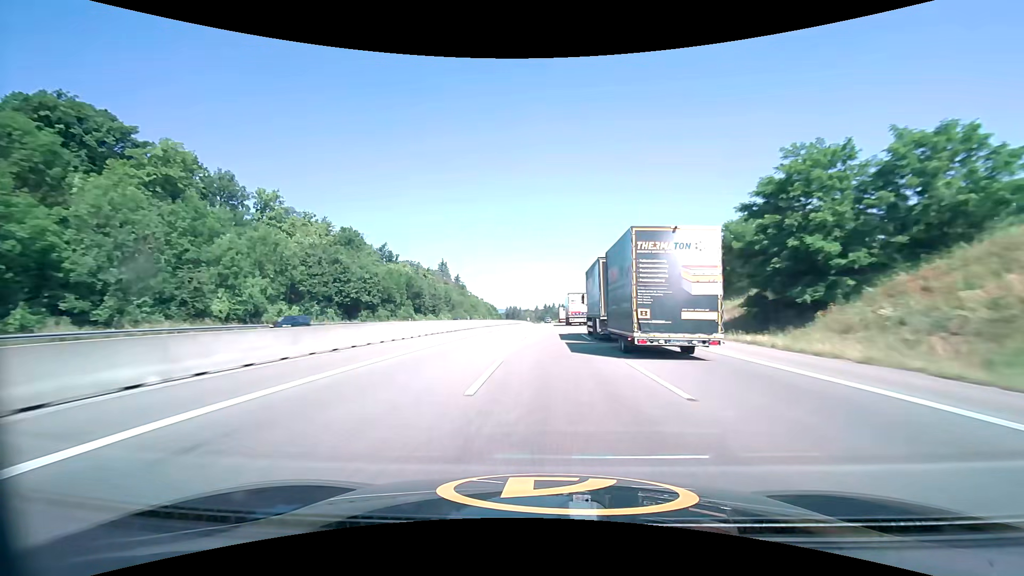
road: motorway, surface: asphalt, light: Day
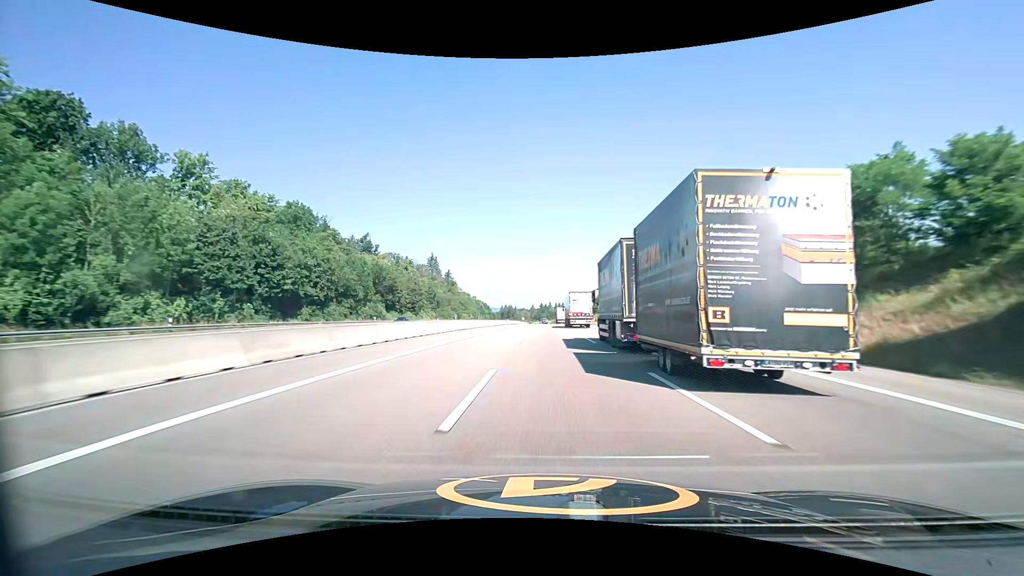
(+0.1, +20.4) m; +1°
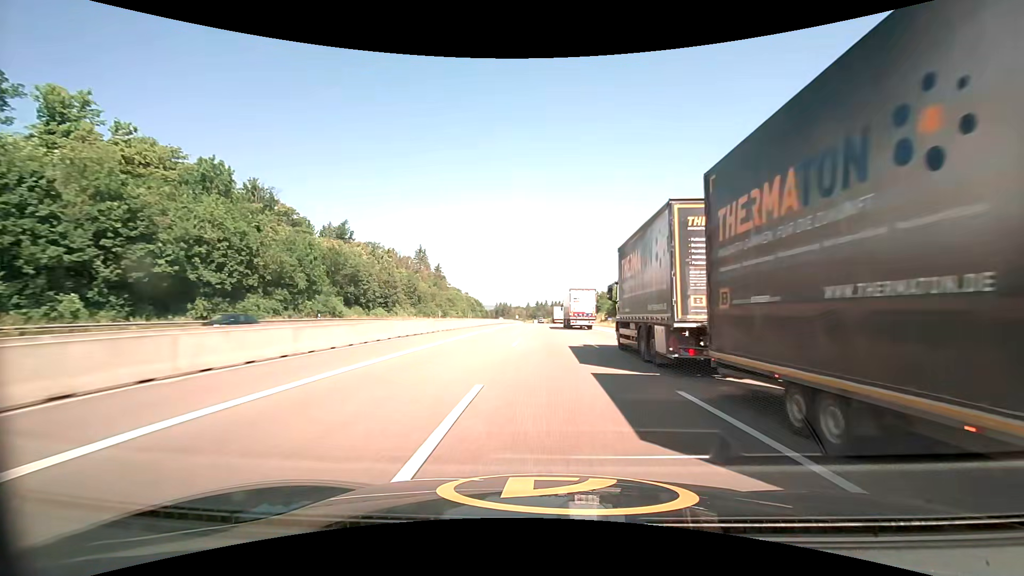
(+0.1, +20.4) m; 0°
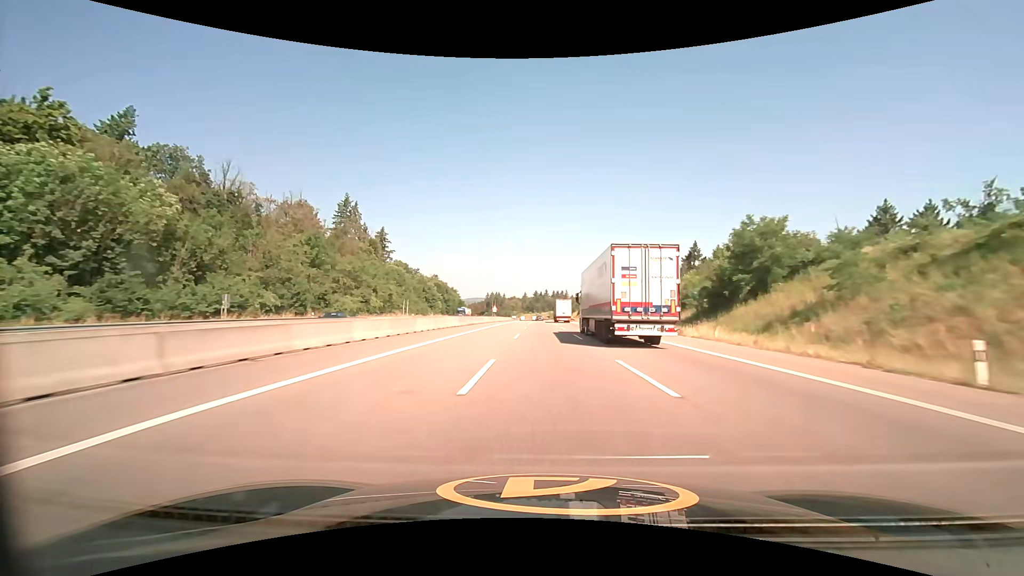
(+0.7, +102.0) m; +1°
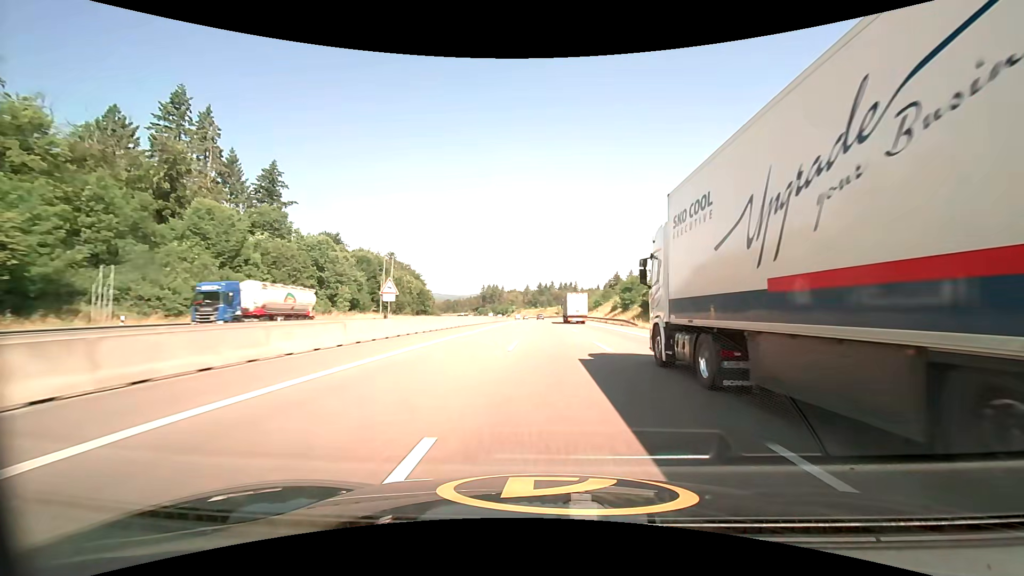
(-0.5, +80.3) m; -1°
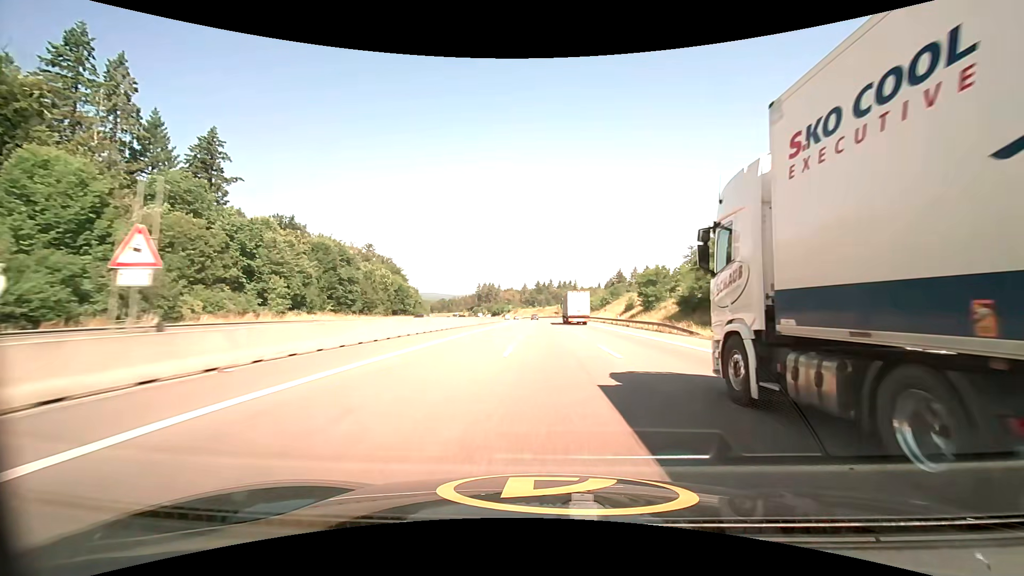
(0.0, +19.9) m; 0°
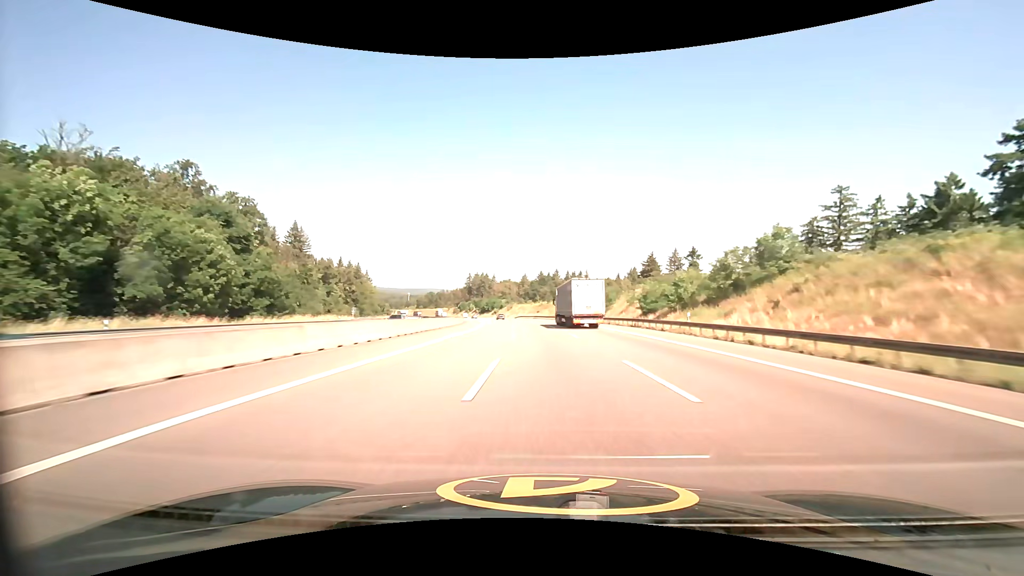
(0.0, +78.8) m; 0°
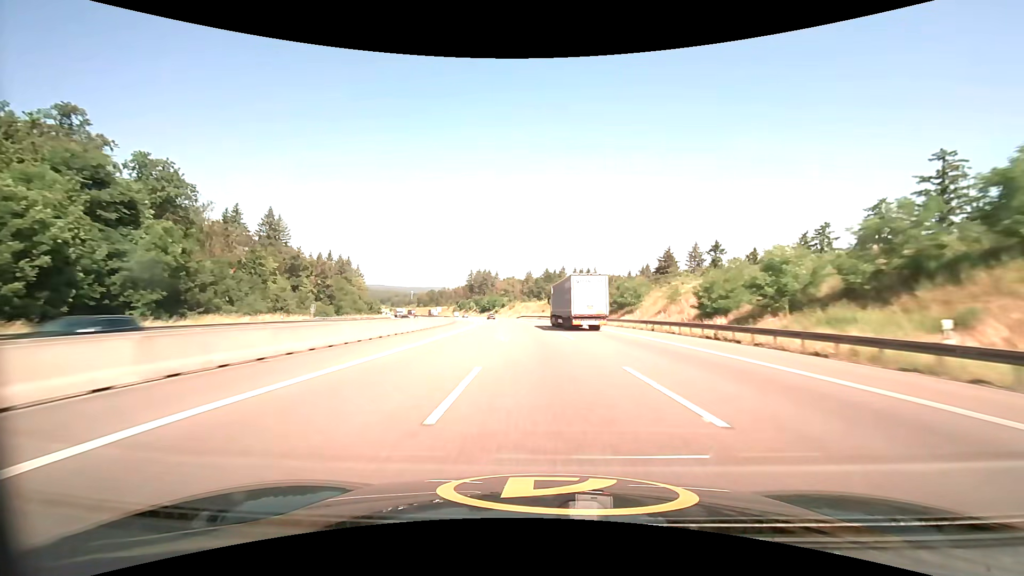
(0.0, +19.5) m; 0°
(0, +10) (0, +20) (-1, +30) (-1, +40) (-2, +50) (-3, +60) (-4, +70) (-5, +80) (-6, +90) (-8, +100) m
